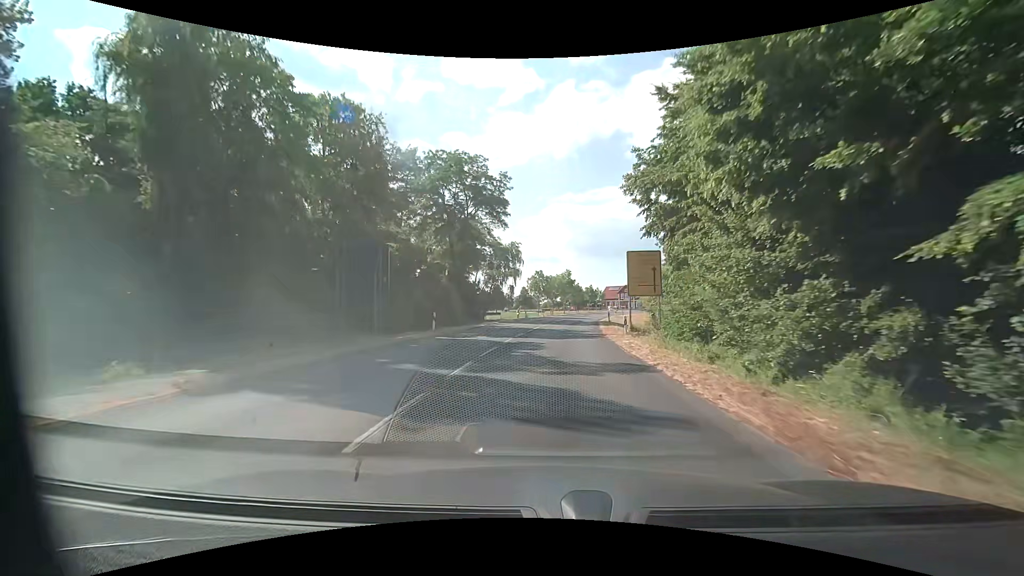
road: secondary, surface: asphalt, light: Day
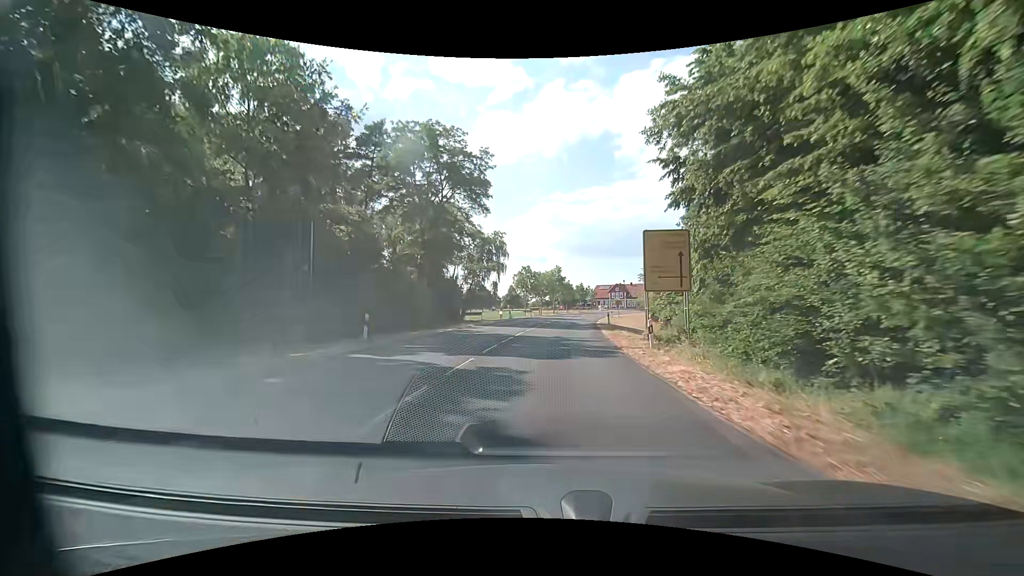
(+0.1, +8.4) m; +2°
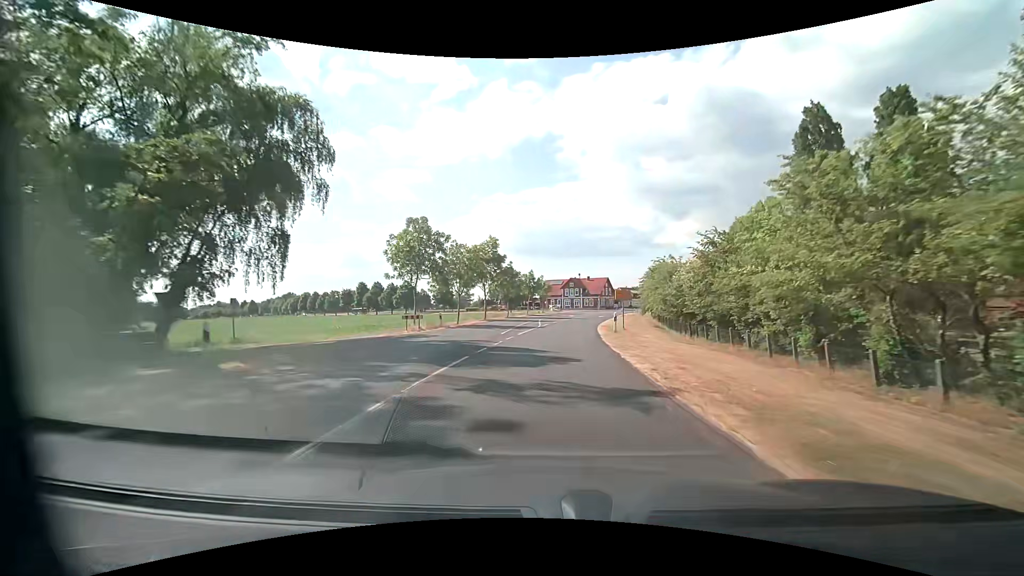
(+2.0, +41.9) m; +6°
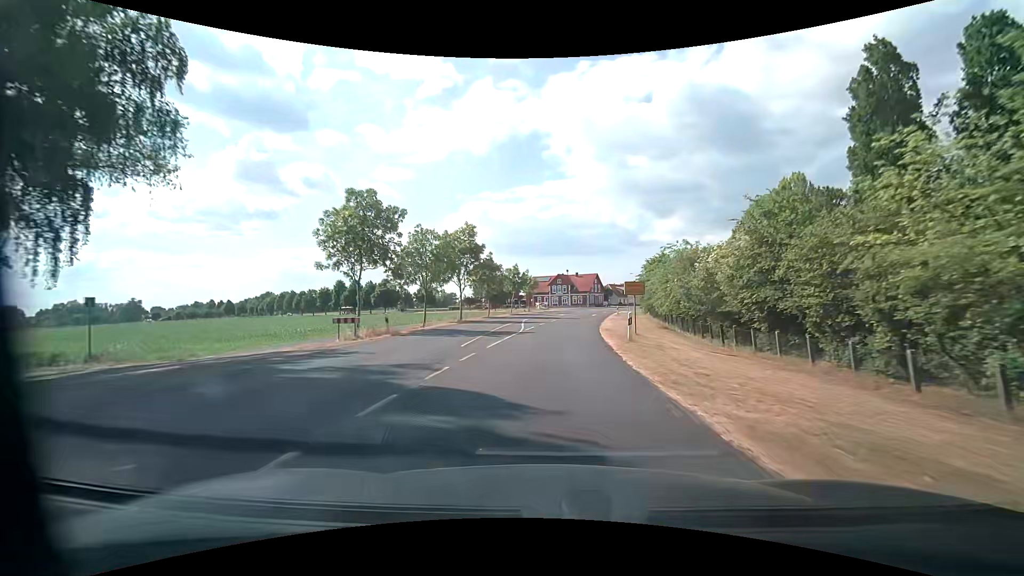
(+0.1, +8.4) m; +1°
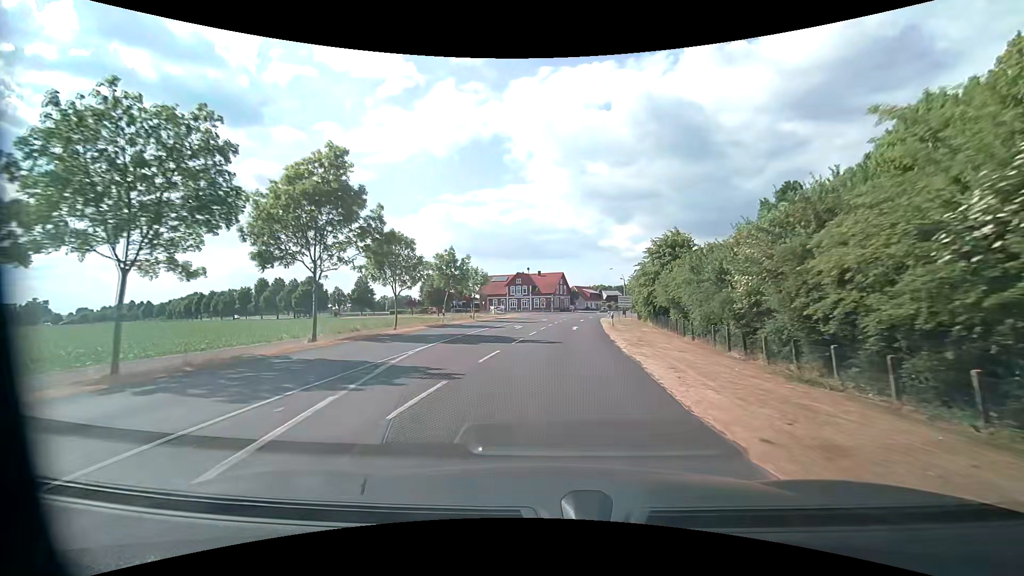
(+1.0, +25.2) m; +5°
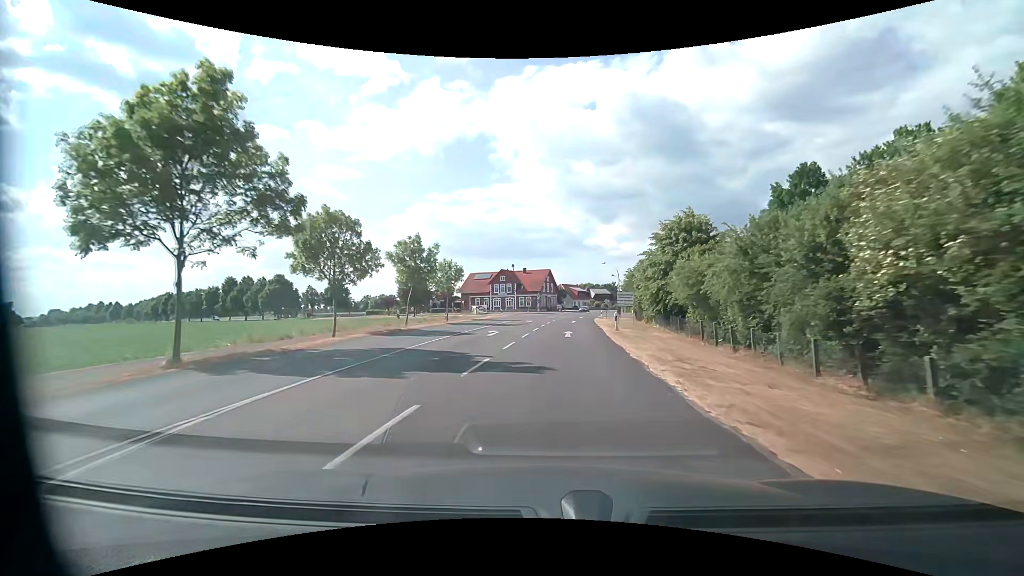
(+0.1, +8.4) m; +1°
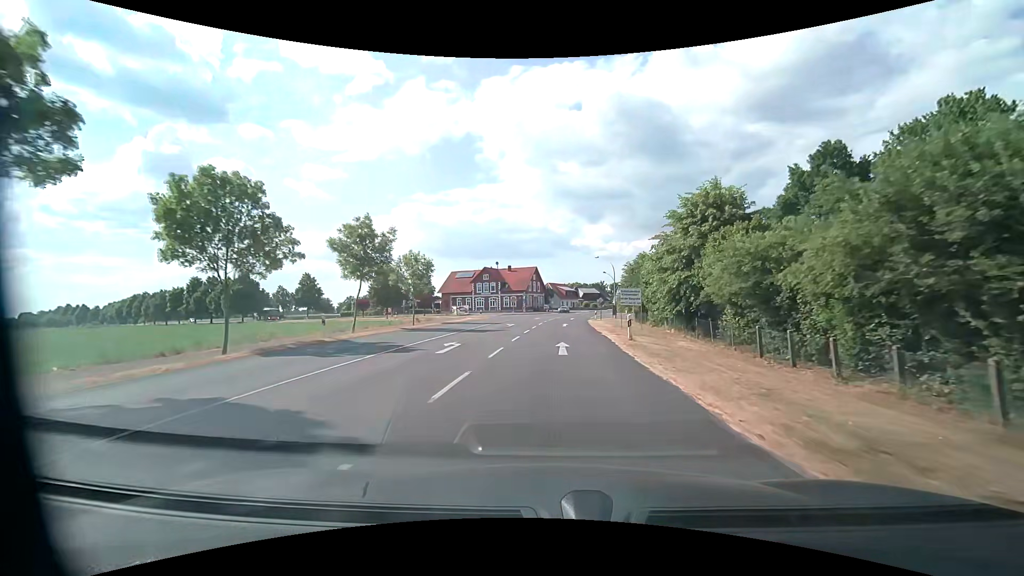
(+0.2, +8.4) m; +2°
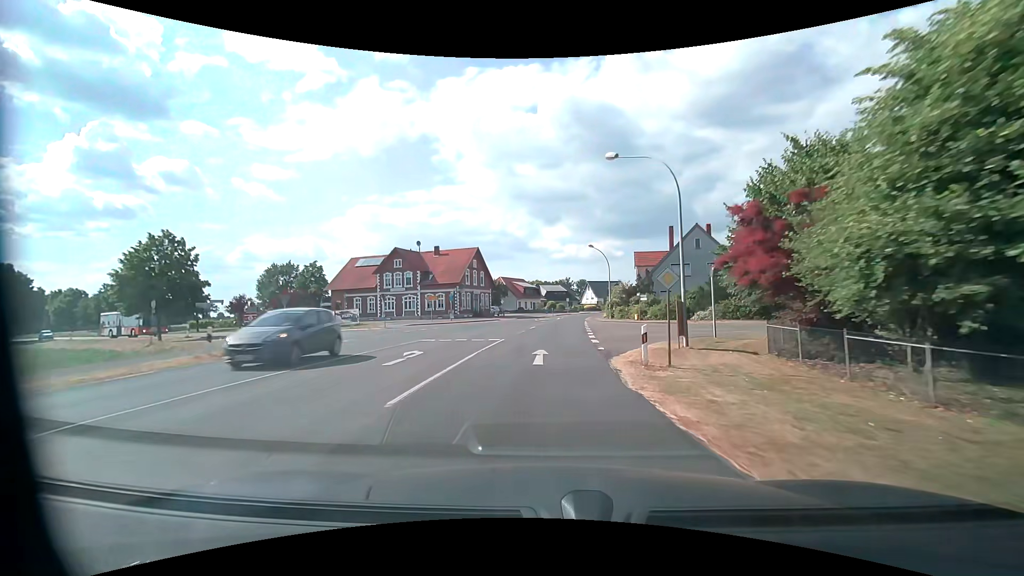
(+2.0, +42.0) m; +5°
(0, +10) (0, +20) (+1, +30) (+1, +40) (+2, +50) (+3, +60) (+4, +70) (+5, +80) (+7, +90) (+10, +99) m
